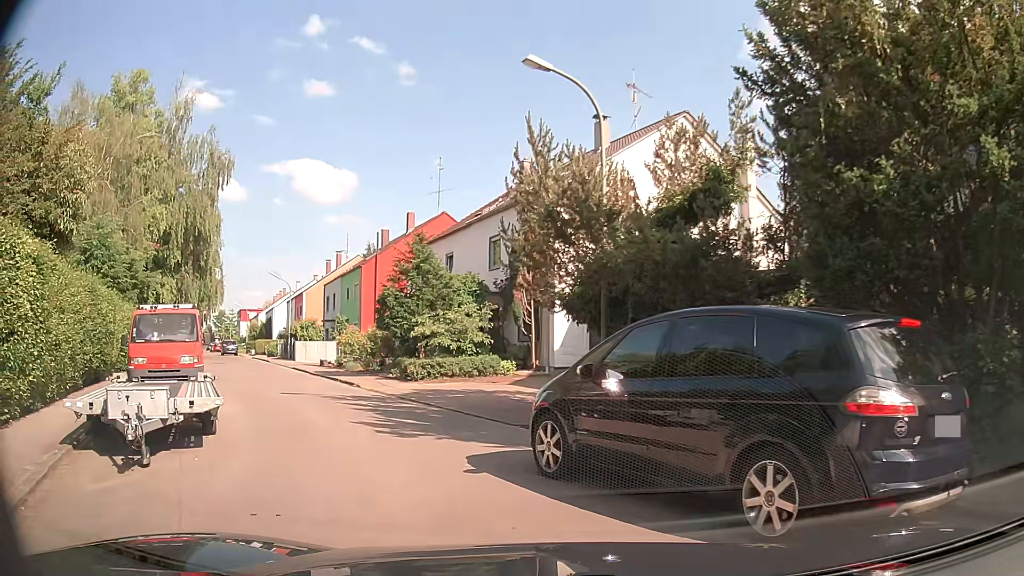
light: Day
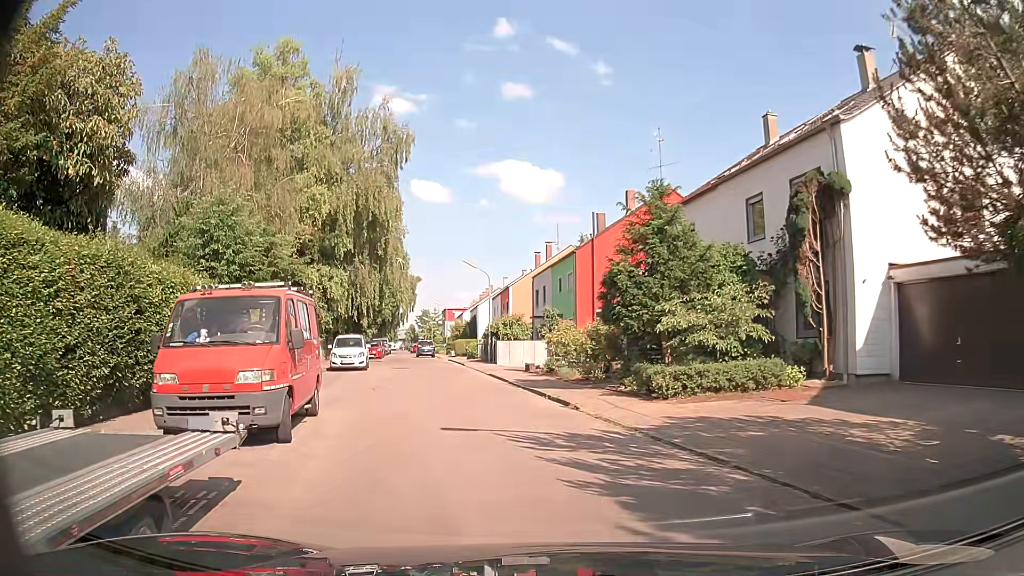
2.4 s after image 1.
(-1.5, +7.3) m; -17°
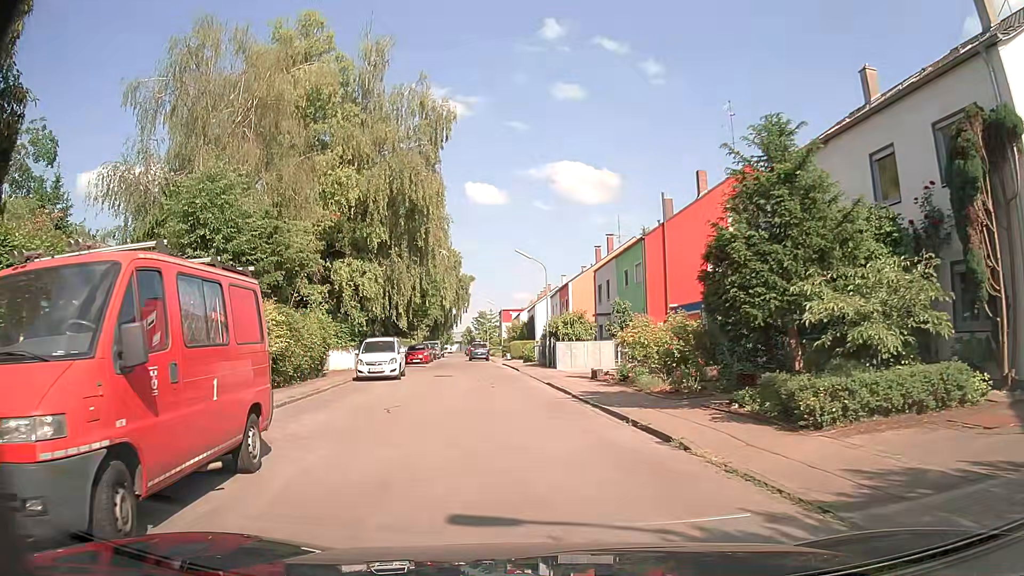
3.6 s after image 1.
(-0.3, +5.2) m; -5°
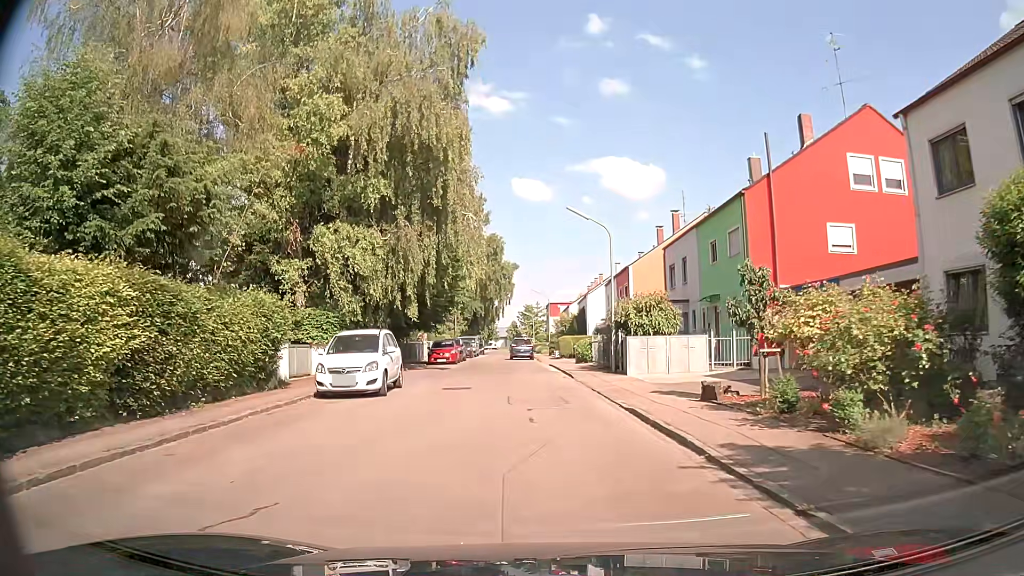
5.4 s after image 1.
(-0.6, +9.9) m; -4°
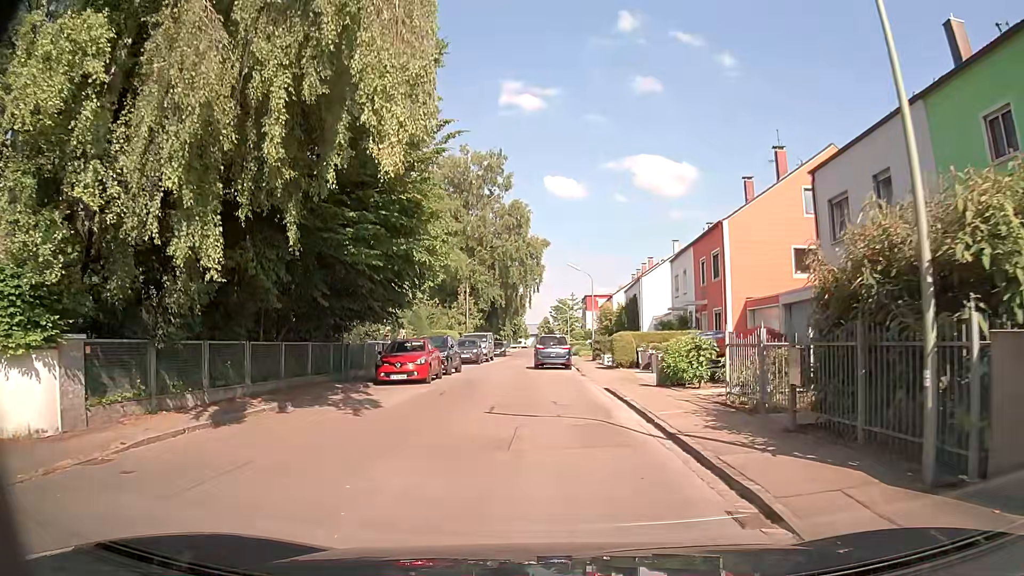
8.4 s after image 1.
(-0.6, +18.7) m; -4°
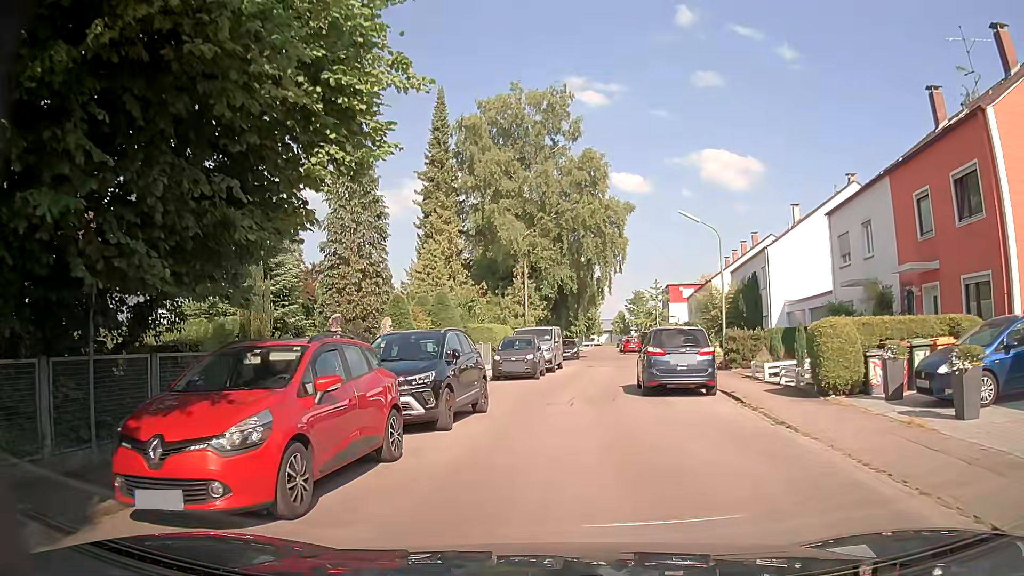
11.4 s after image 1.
(-0.6, +16.2) m; -6°
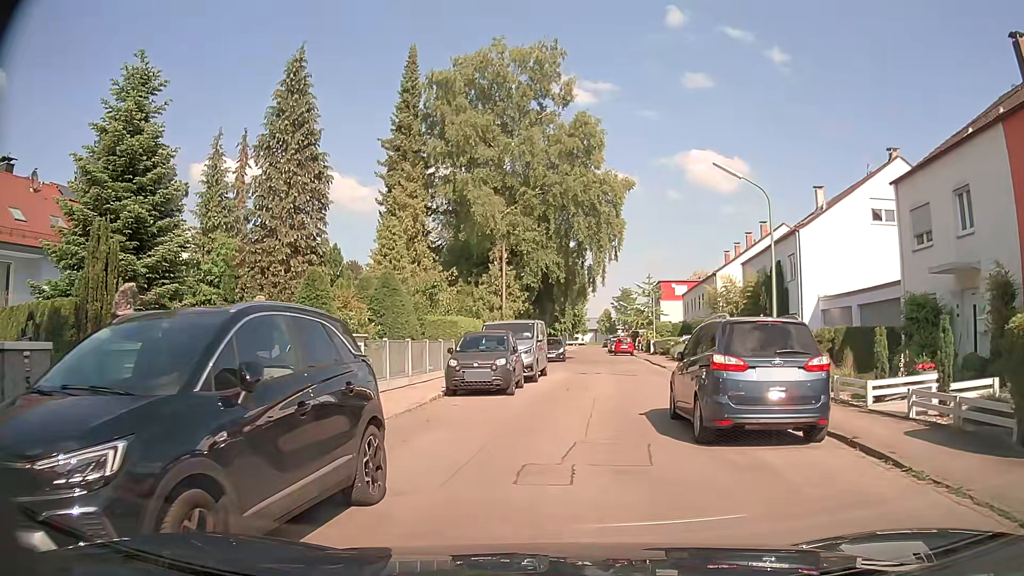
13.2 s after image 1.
(+0.1, +7.3) m; +2°
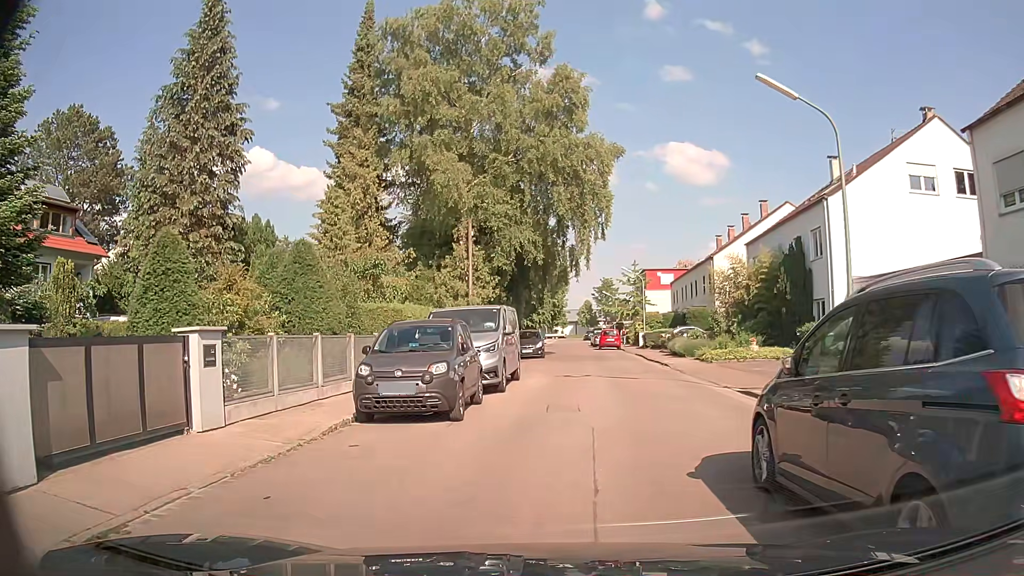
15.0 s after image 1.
(+0.1, +6.0) m; +2°
(0, +10) (+2, +20) (+3, +30) (+3, +40) (+2, +50) (+2, +60) (+3, +70) (+3, +80) (+4, +90) (+4, +100) m
